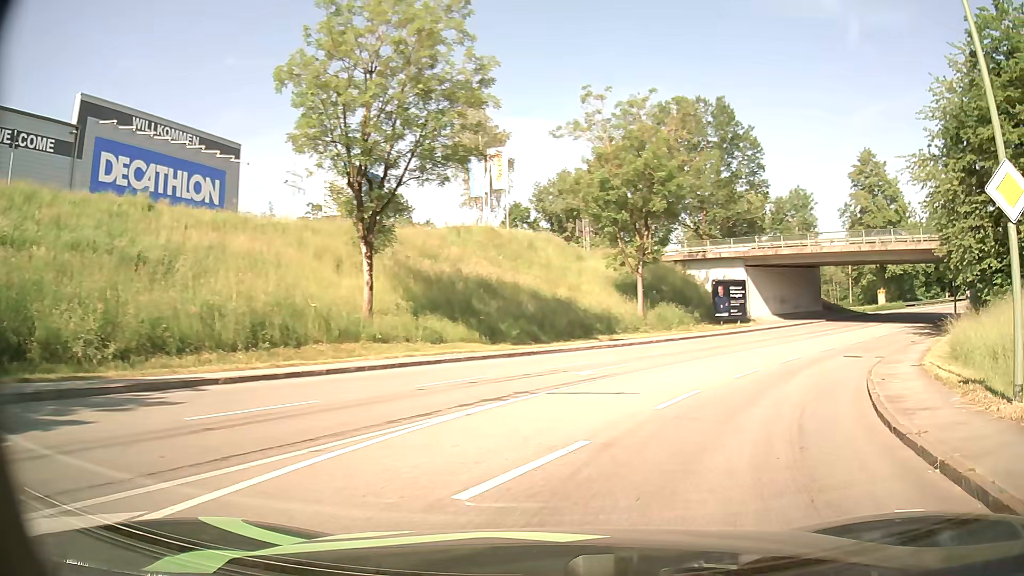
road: primary_link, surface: asphalt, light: Day
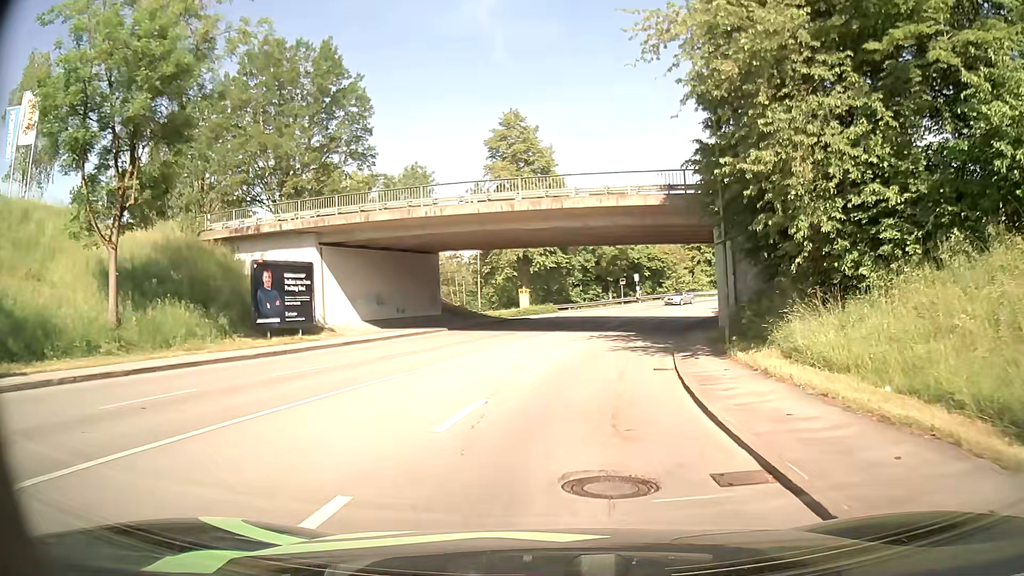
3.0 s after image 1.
(+7.1, +19.2) m; +33°
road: tertiary
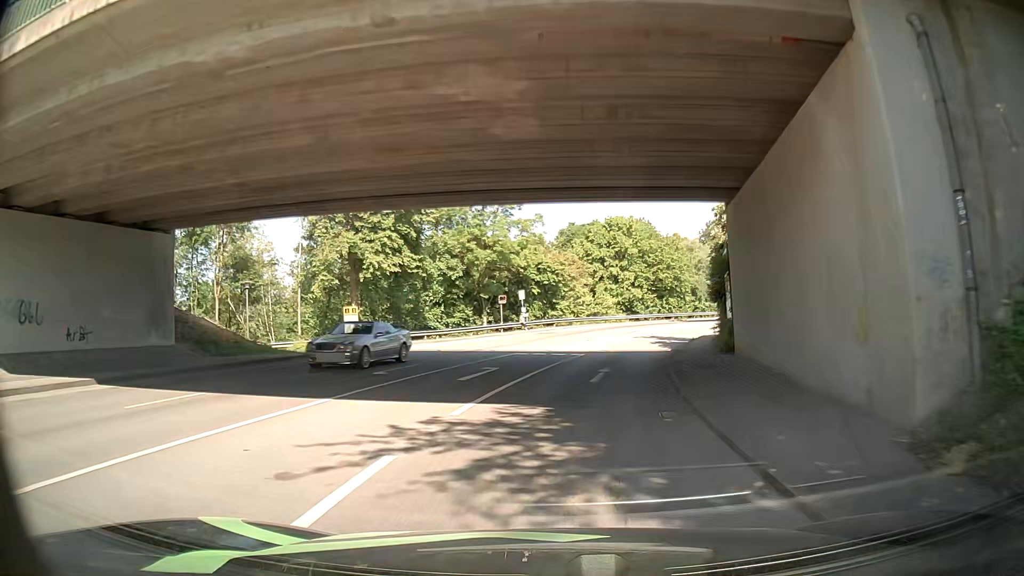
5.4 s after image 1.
(+2.0, +22.1) m; +10°
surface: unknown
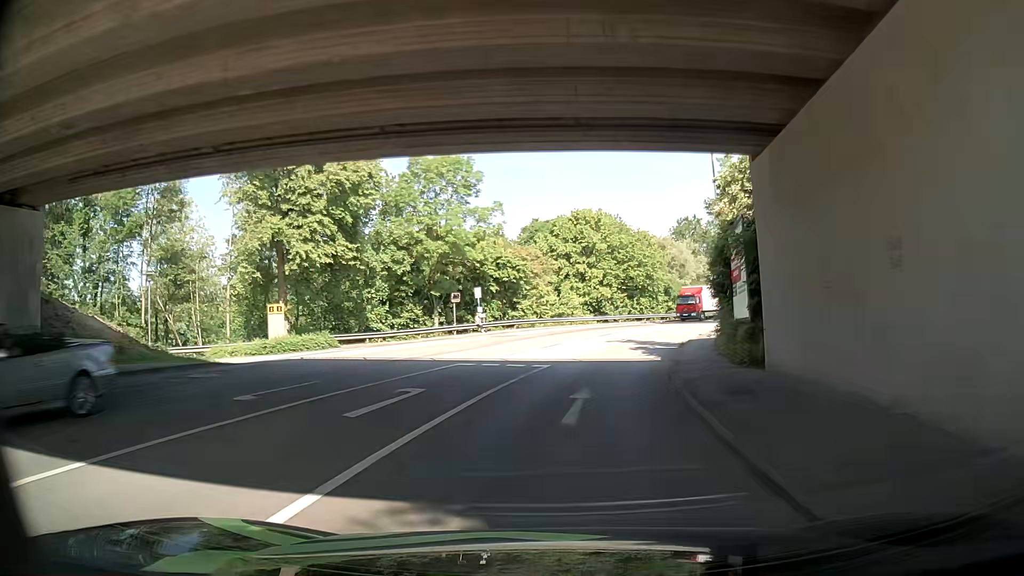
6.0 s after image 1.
(+0.2, +6.2) m; +4°
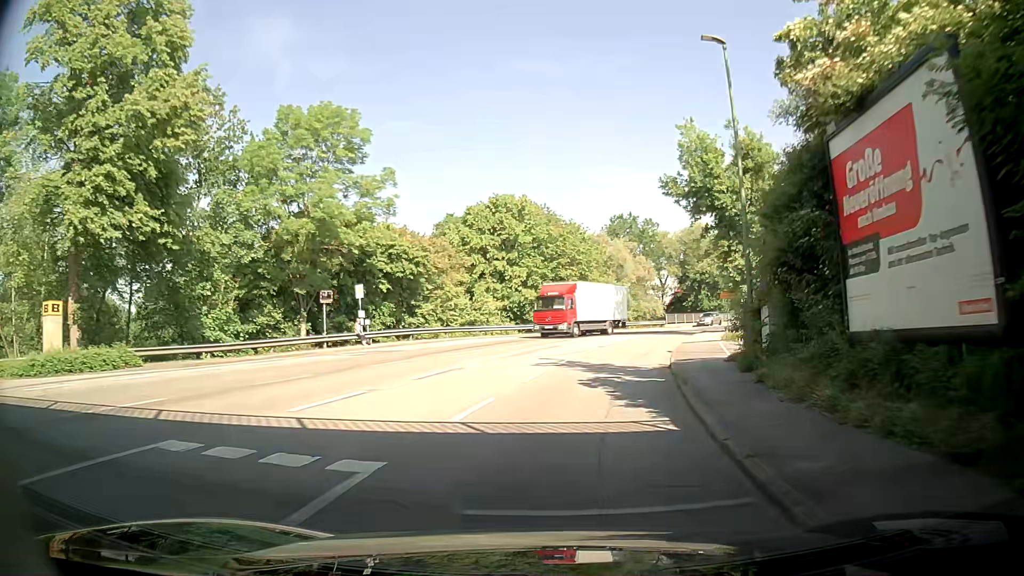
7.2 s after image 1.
(+0.3, +12.7) m; +3°
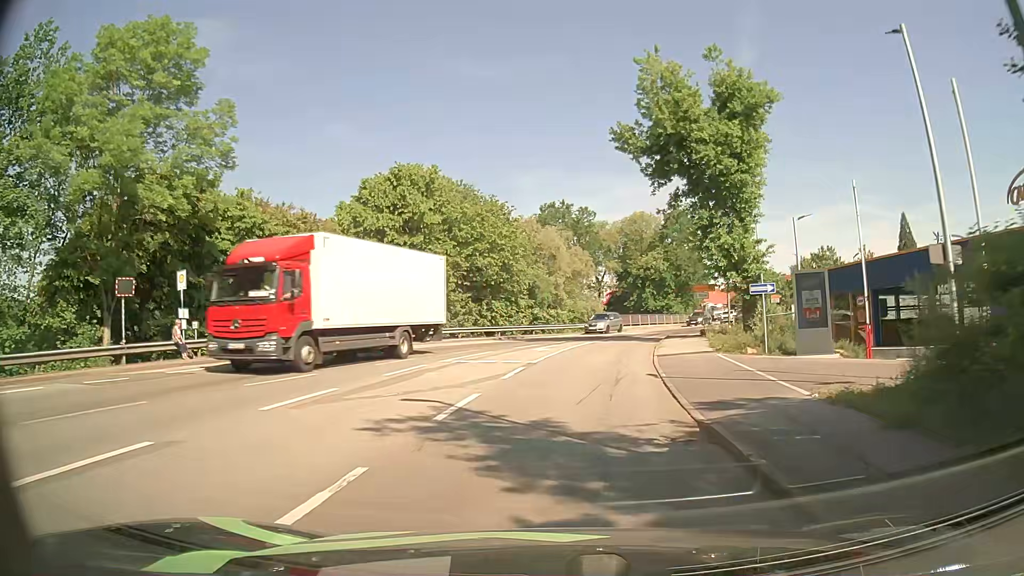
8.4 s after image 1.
(+0.7, +12.0) m; +9°
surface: asphalt
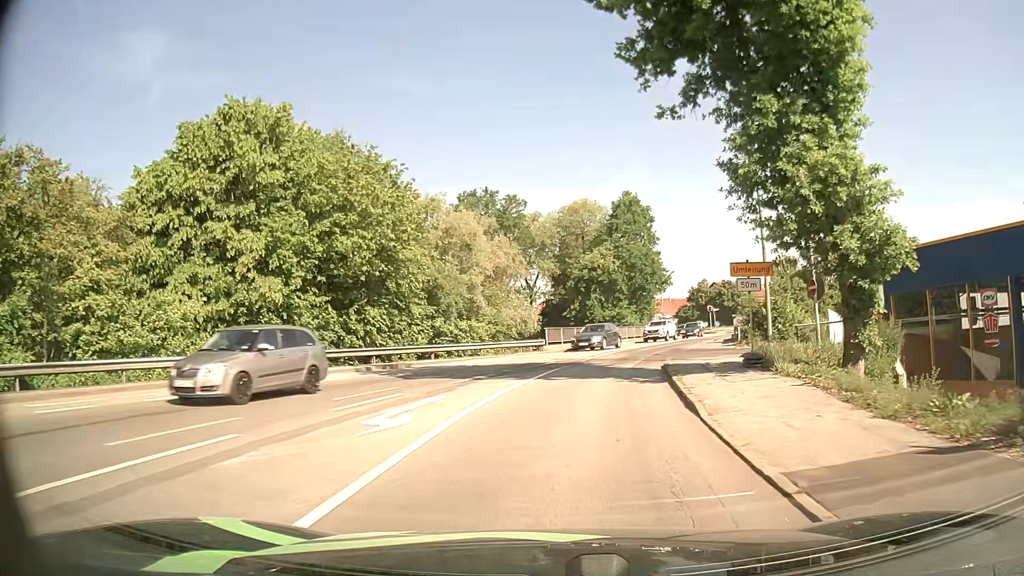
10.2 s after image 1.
(+0.9, +16.9) m; +6°
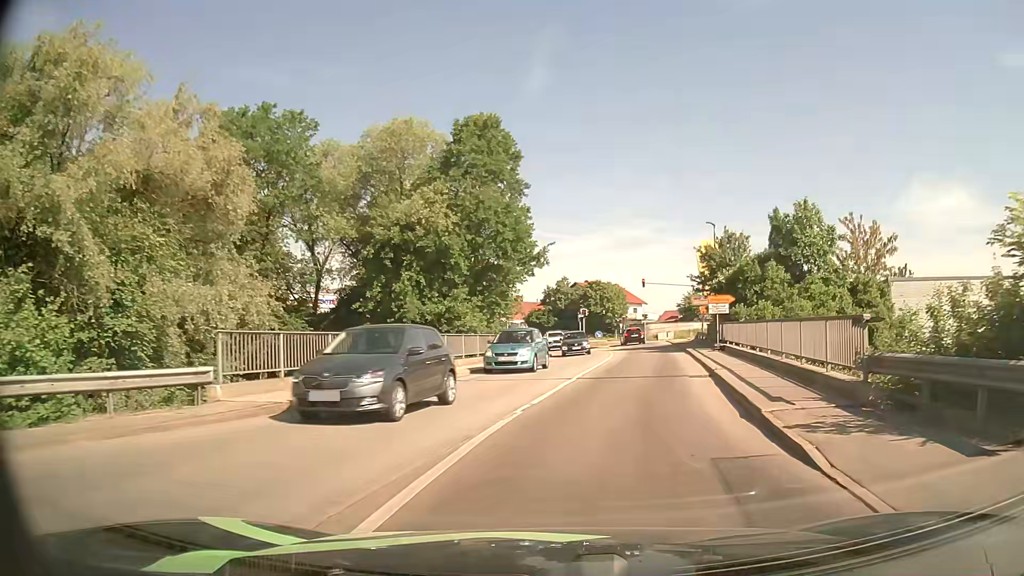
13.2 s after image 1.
(+2.8, +27.2) m; +14°
